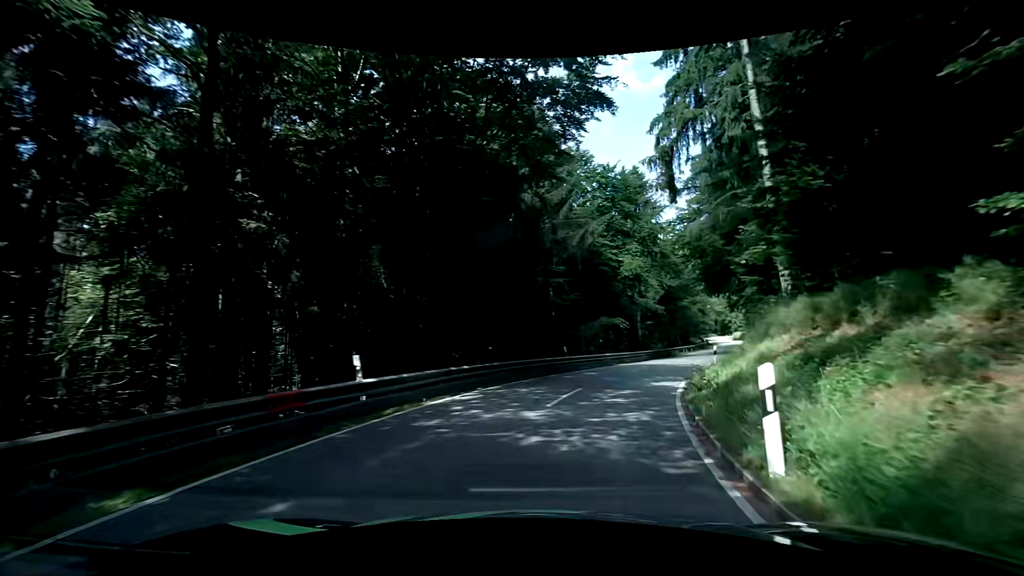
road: secondary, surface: asphalt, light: Day
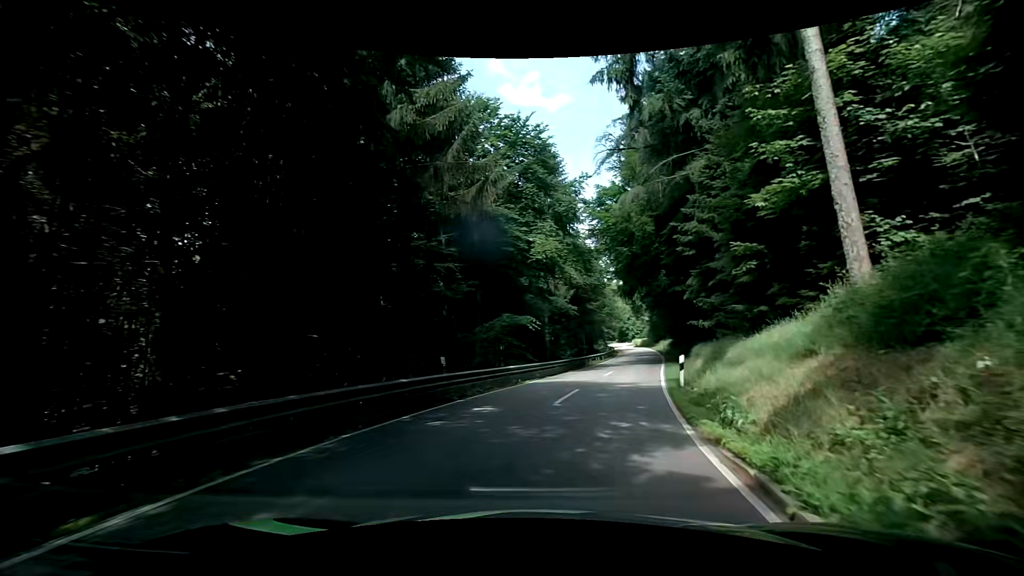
(+0.6, +10.3) m; +10°
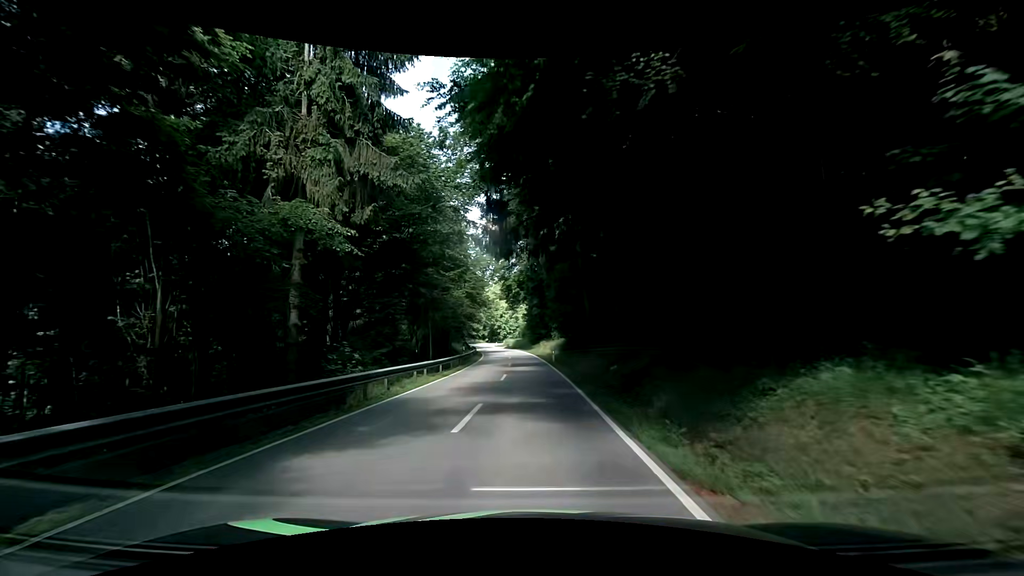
(+5.6, +27.7) m; +18°
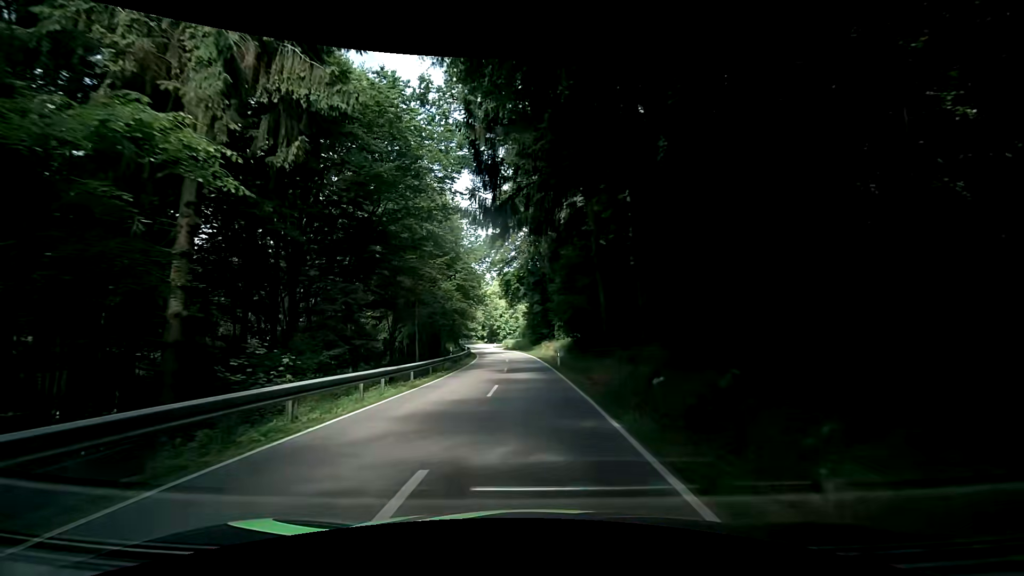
(-0.2, +6.4) m; -2°
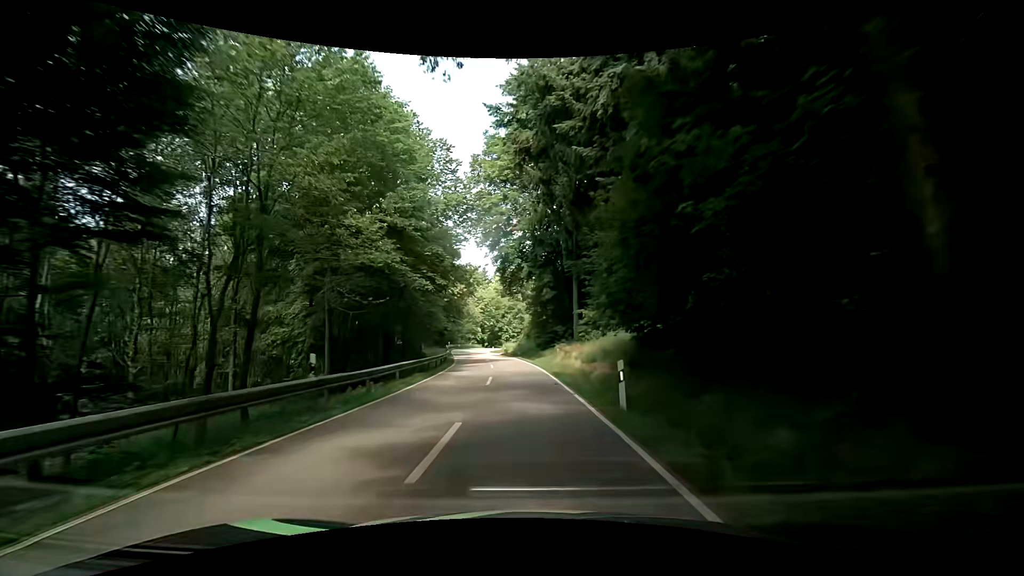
(-0.1, +20.8) m; -1°
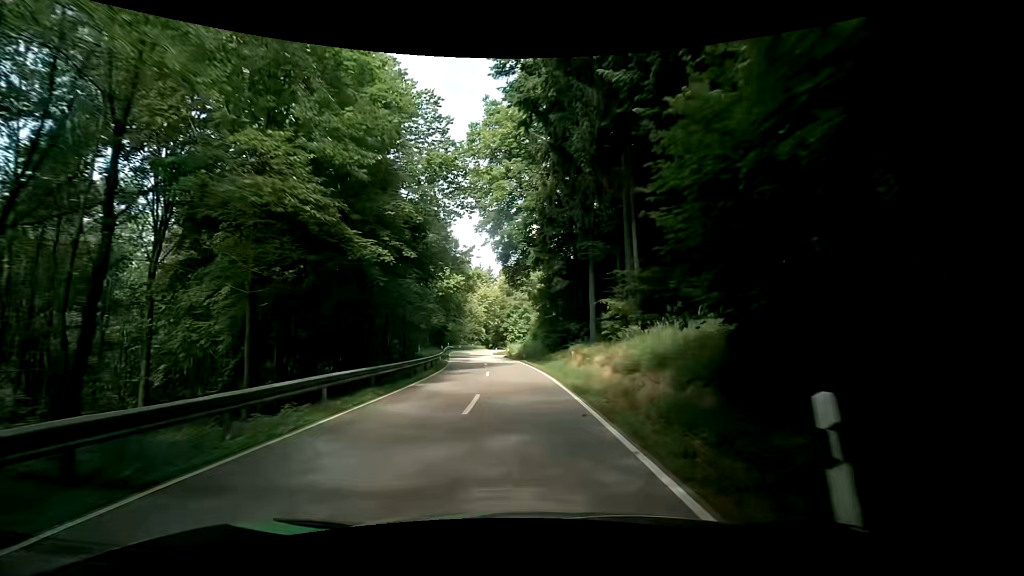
(0.0, +7.4) m; -2°
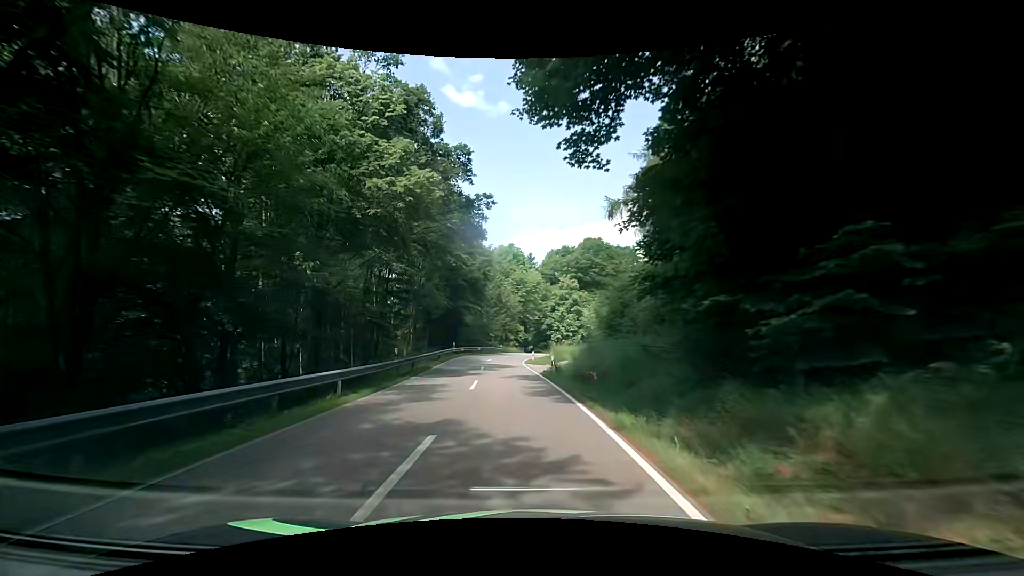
(-0.4, +30.4) m; -3°
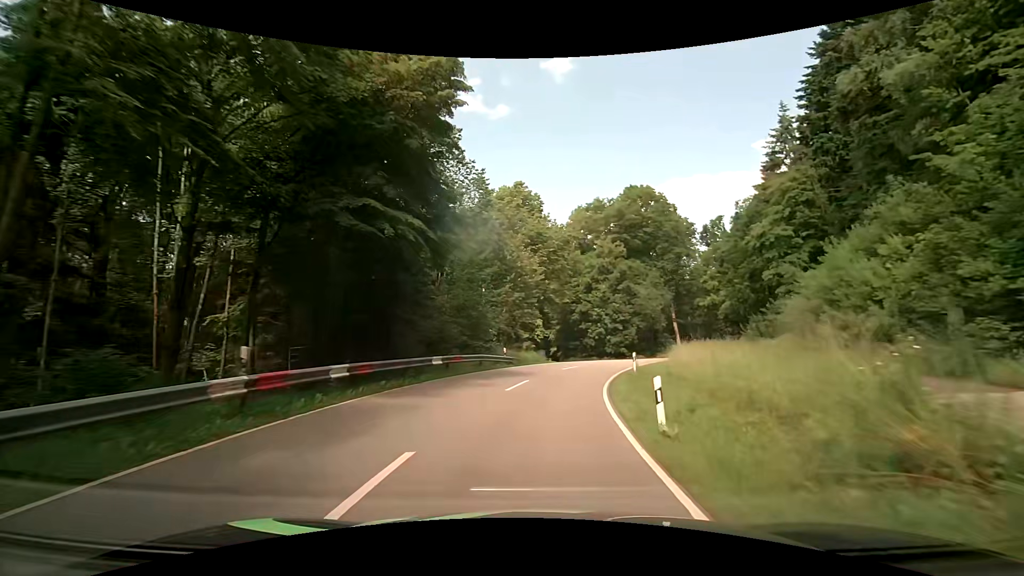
(-2.4, +37.4) m; -2°
(0, +10) (+1, +20) (+4, +30) (+7, +39) (+11, +48) (+15, +57) (+20, +66) (+25, +75) (+29, +84) (+32, +93) m
